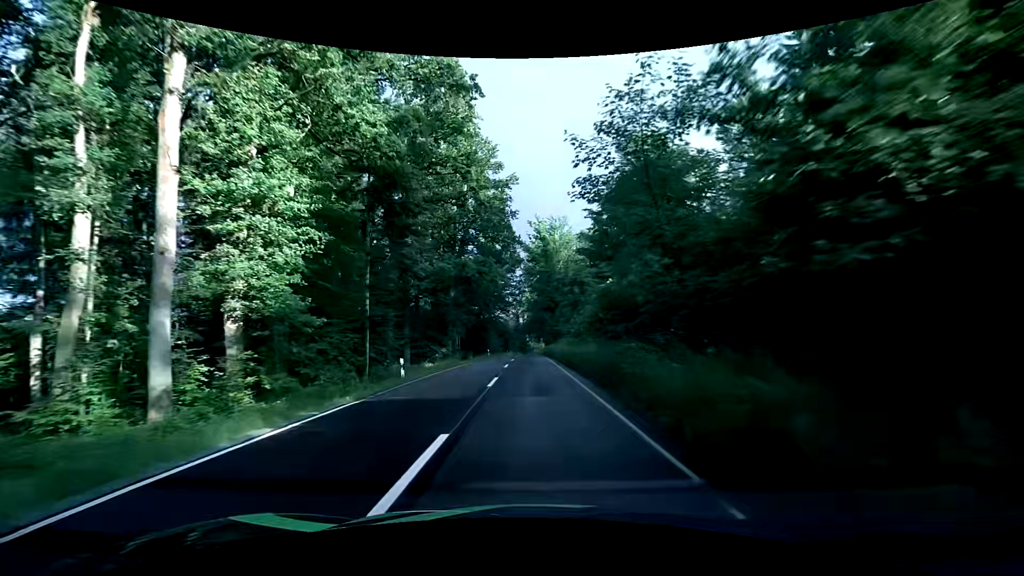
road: tertiary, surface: asphalt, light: Day
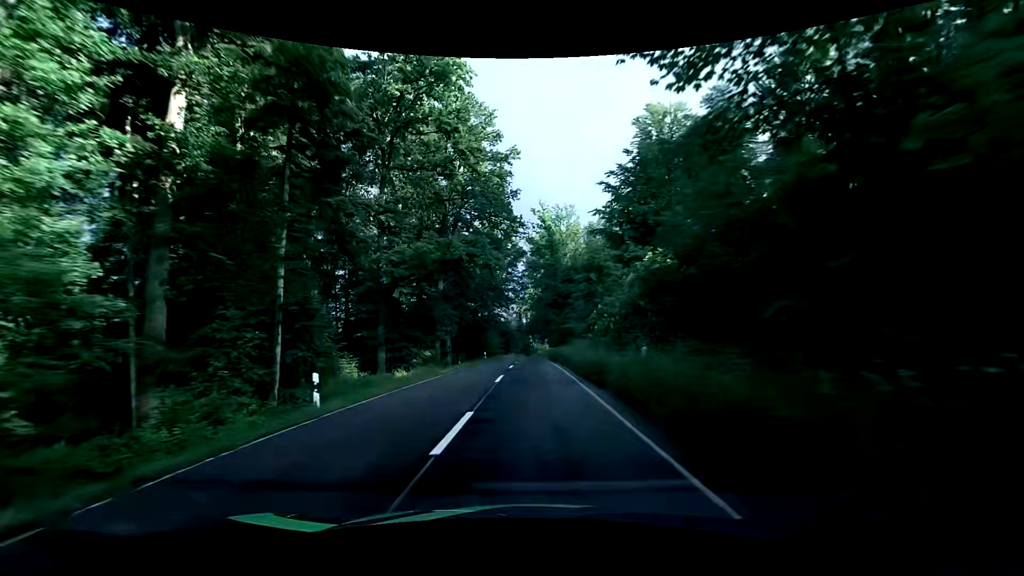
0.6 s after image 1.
(0.0, +8.5) m; 0°
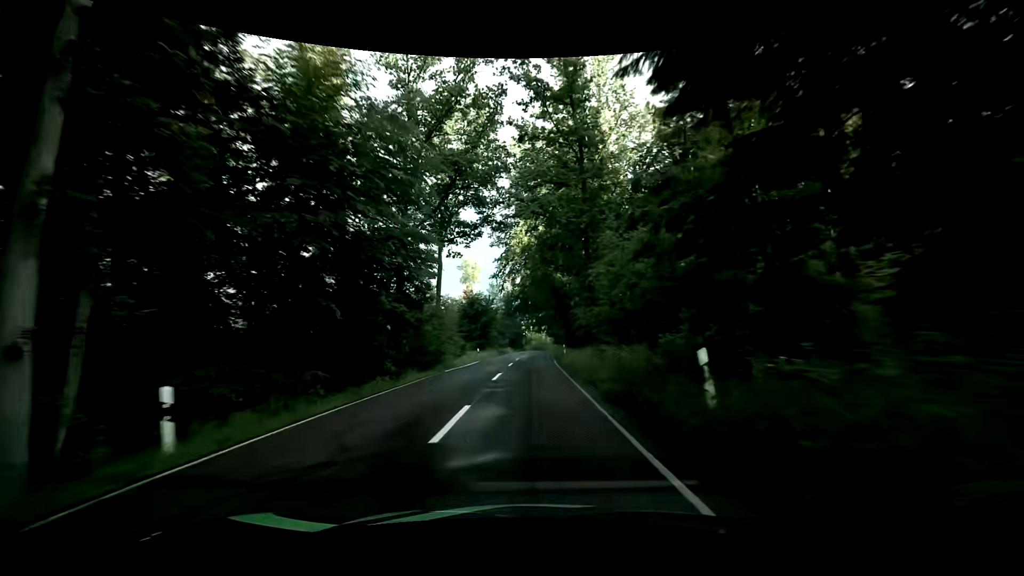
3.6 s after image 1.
(0.0, +44.0) m; +1°
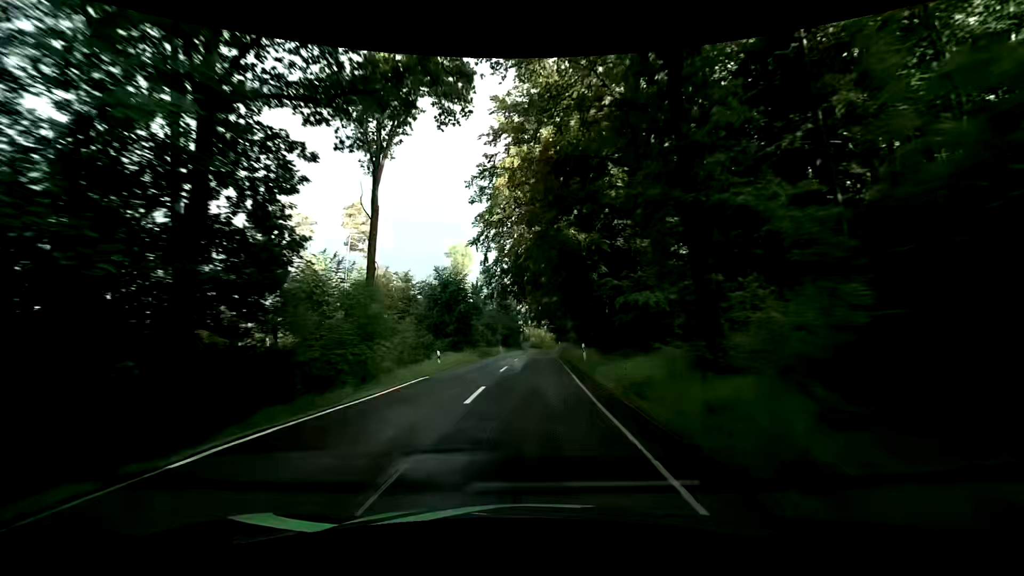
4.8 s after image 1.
(0.0, +18.3) m; 0°
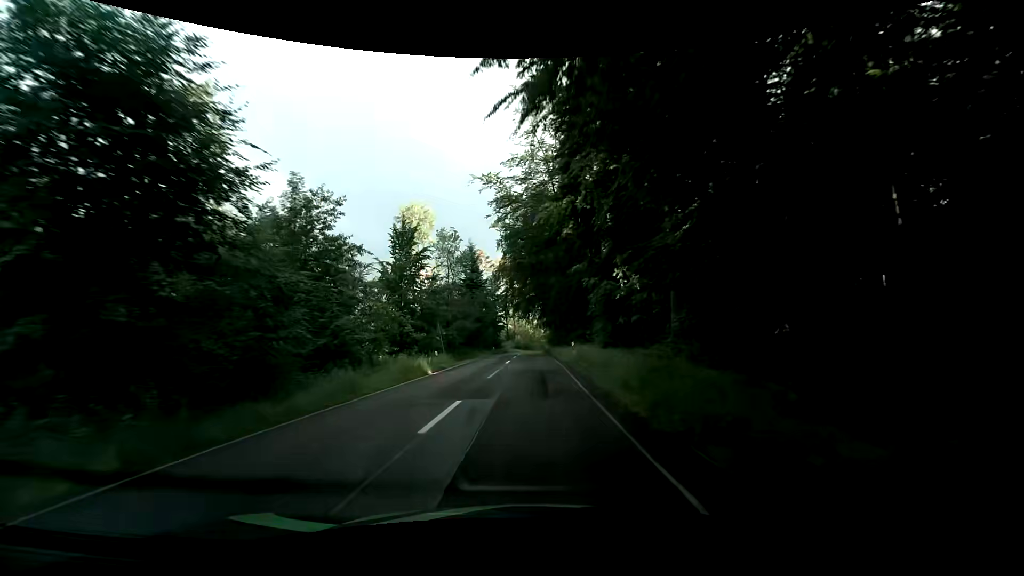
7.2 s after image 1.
(+0.4, +36.9) m; +2°
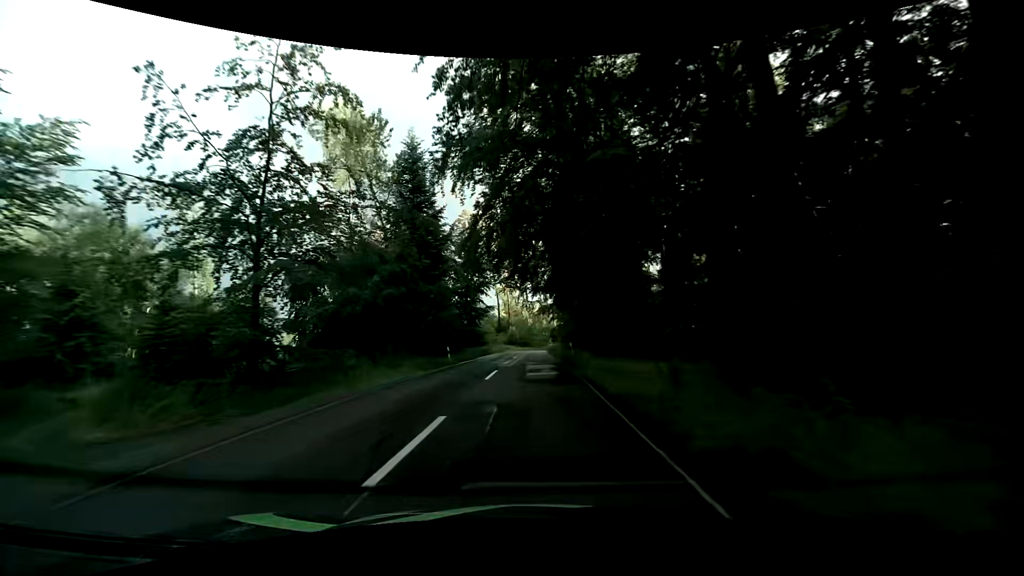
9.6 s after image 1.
(-0.5, +36.0) m; -1°
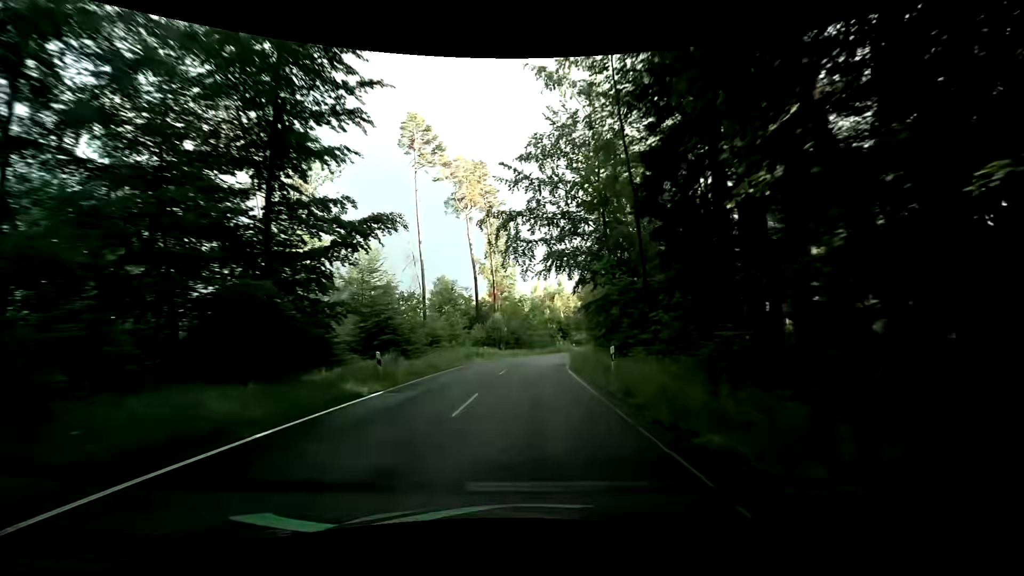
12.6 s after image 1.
(-0.3, +43.2) m; 0°
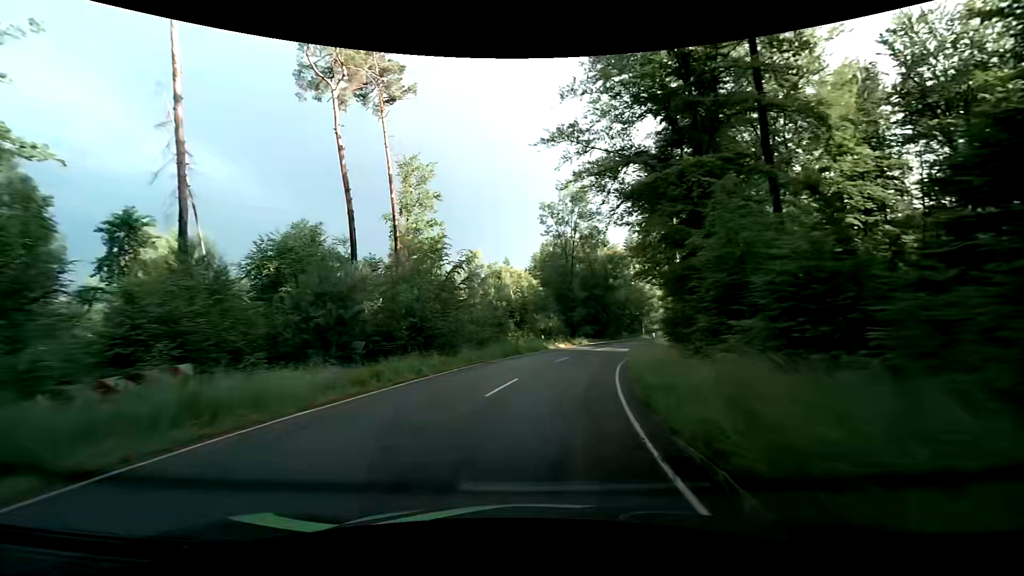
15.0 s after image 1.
(+0.8, +33.0) m; +6°
(0, +10) (+2, +20) (+4, +30) (+7, +39) (+11, +48) (+15, +58) (+19, +67) (+23, +76) (+27, +85) (+31, +94) m
